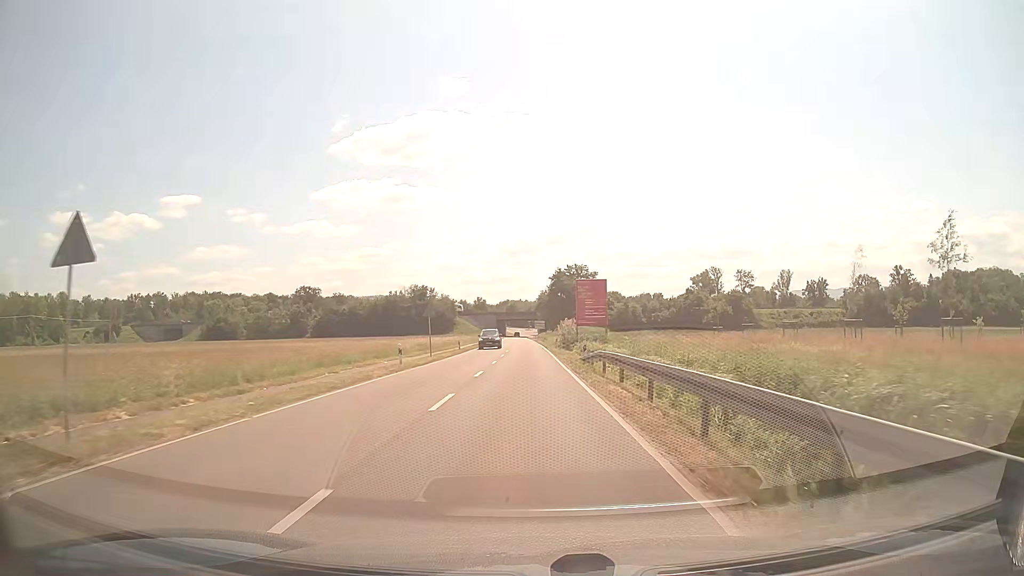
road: secondary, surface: asphalt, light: Day
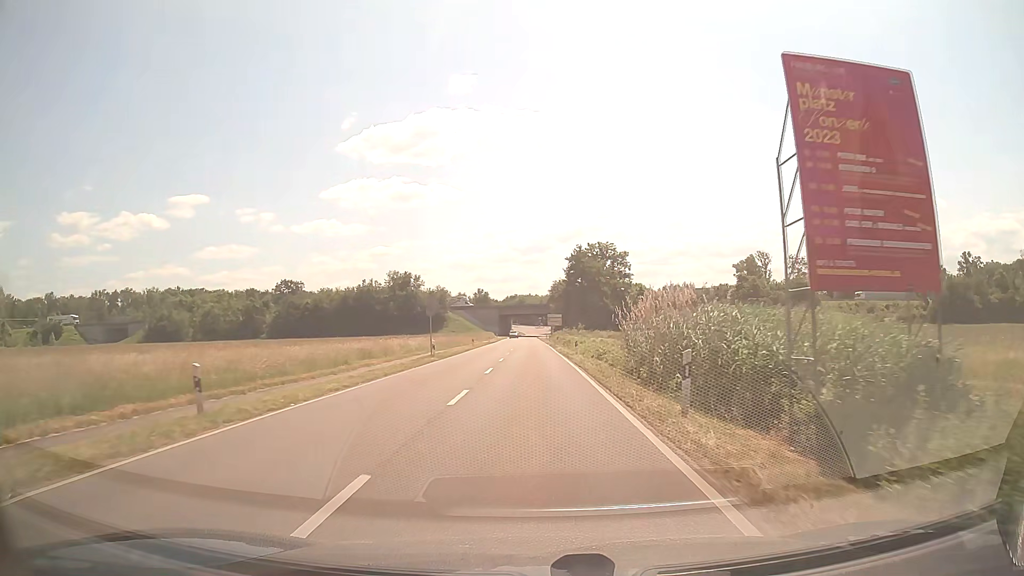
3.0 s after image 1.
(-0.5, +44.8) m; -1°
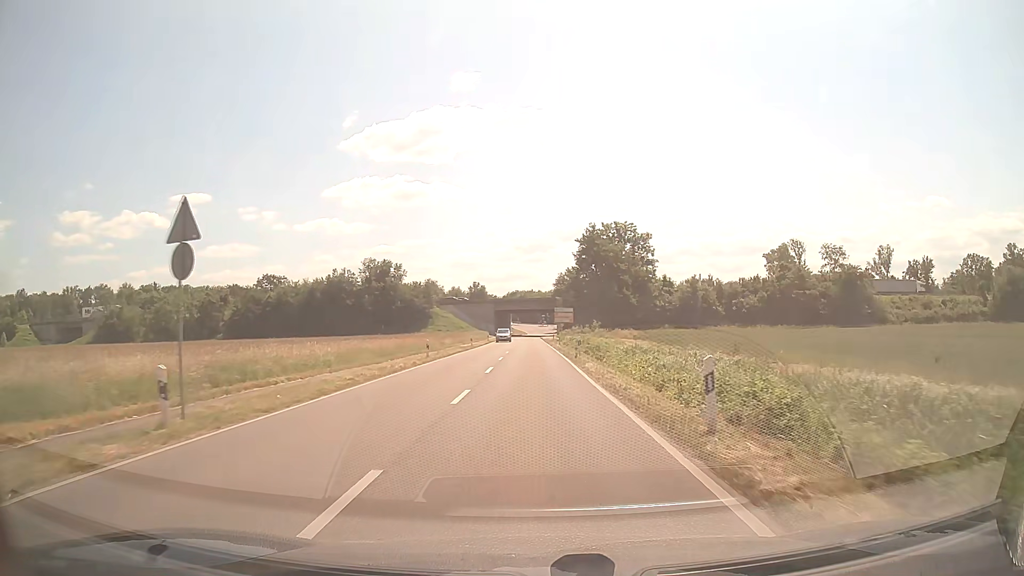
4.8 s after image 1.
(-0.1, +26.9) m; 0°
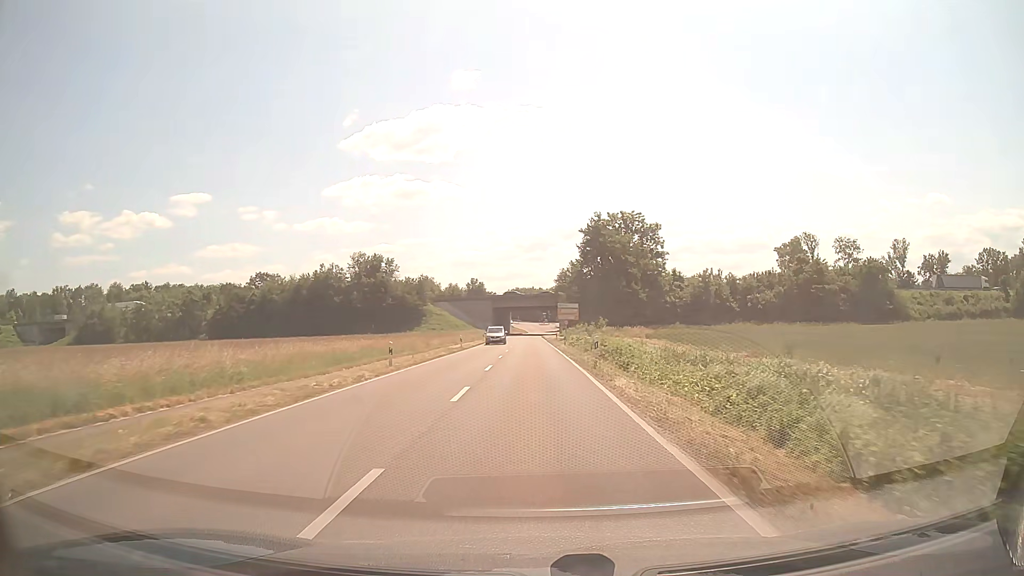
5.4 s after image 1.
(0.0, +9.0) m; 0°
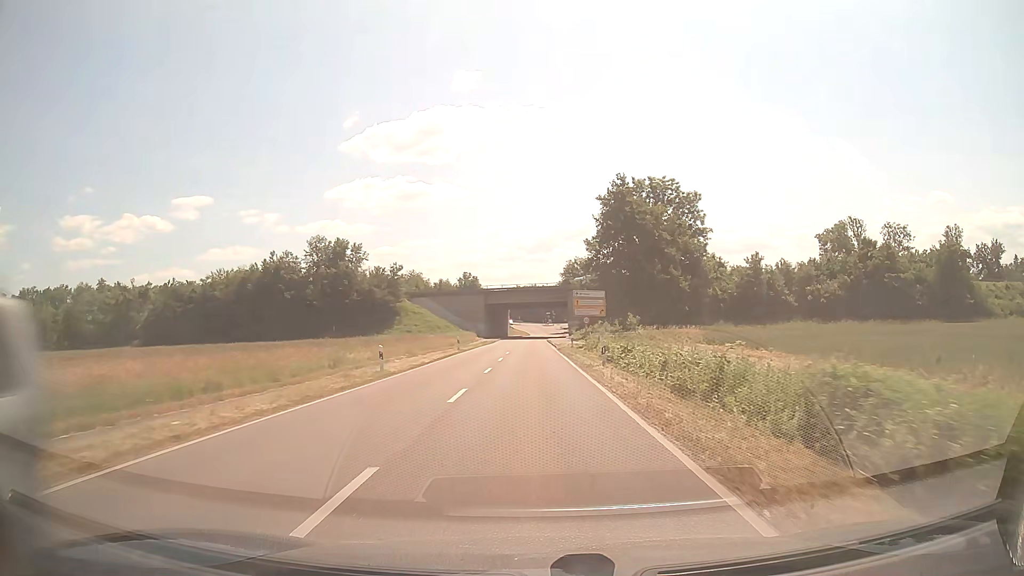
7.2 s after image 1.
(0.0, +27.0) m; 0°
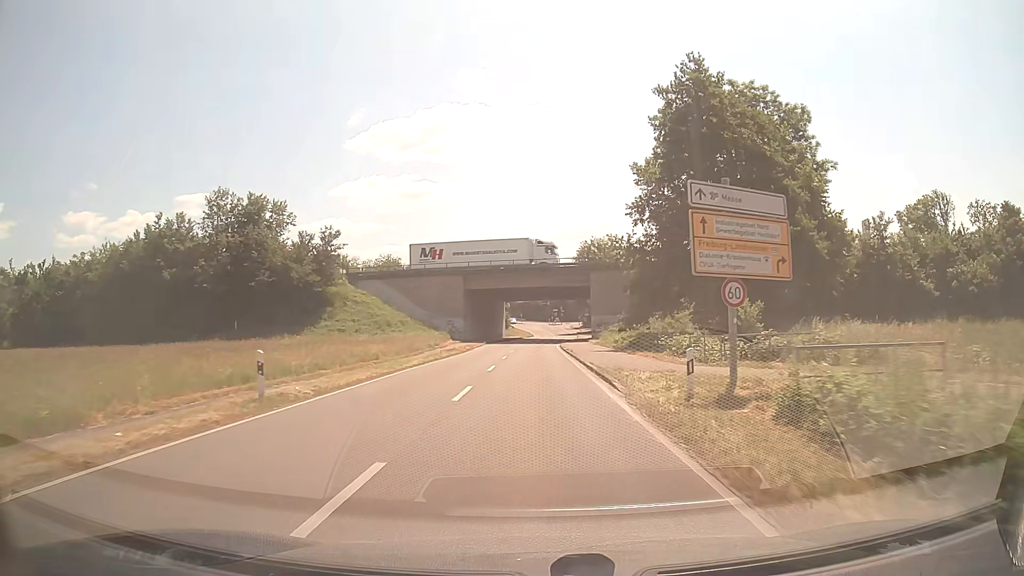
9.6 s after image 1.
(-0.1, +36.1) m; 0°
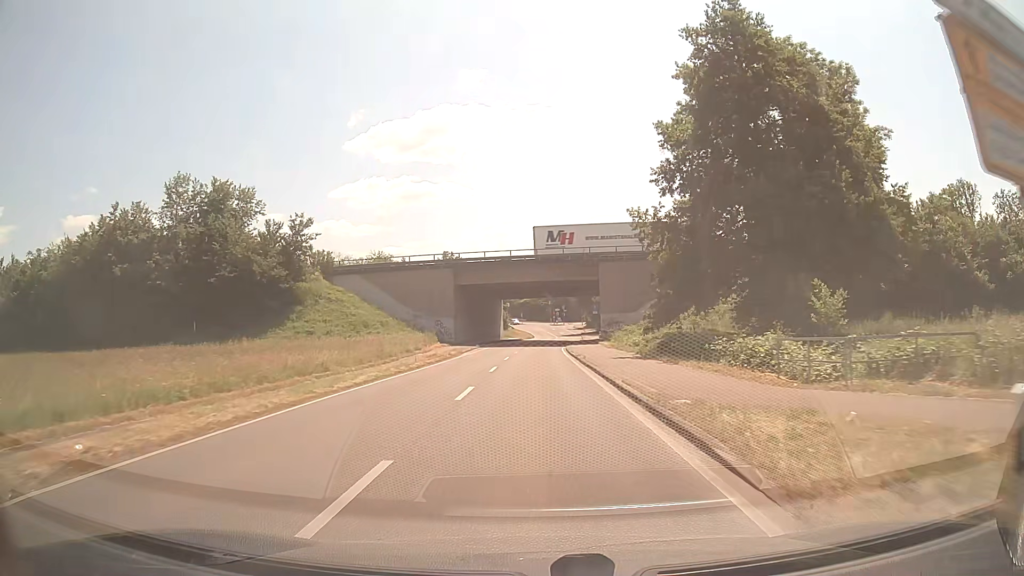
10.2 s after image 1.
(0.0, +9.1) m; 0°
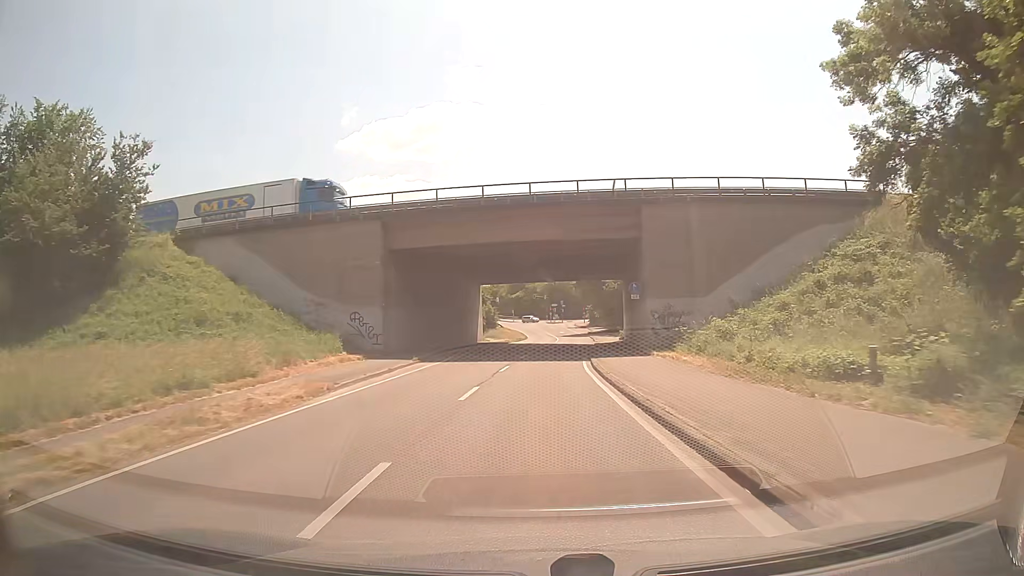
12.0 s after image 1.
(+0.1, +27.2) m; +1°
(0, +10) (0, +20) (+1, +30) (+2, +40) (+2, +50) (+2, +60) (+3, +70) (+3, +80) (+3, +90) (+3, +100) m
